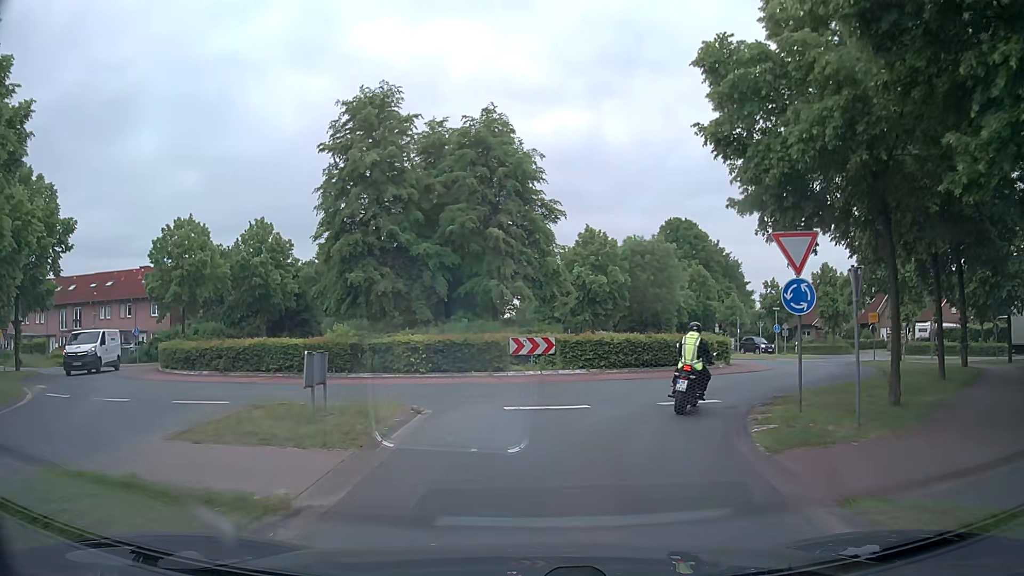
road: primary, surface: asphalt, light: Day
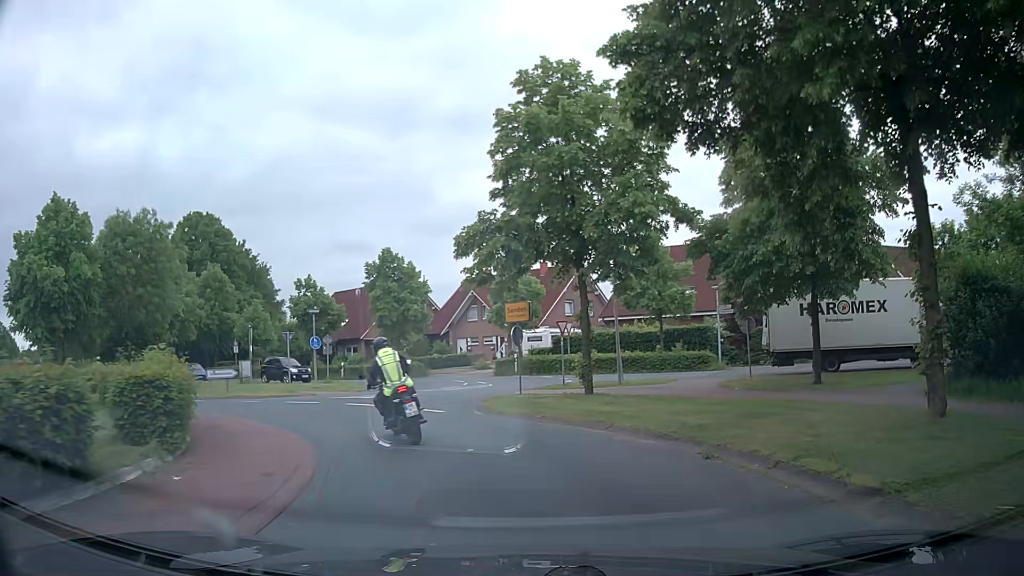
(+5.2, +19.5) m; +38°
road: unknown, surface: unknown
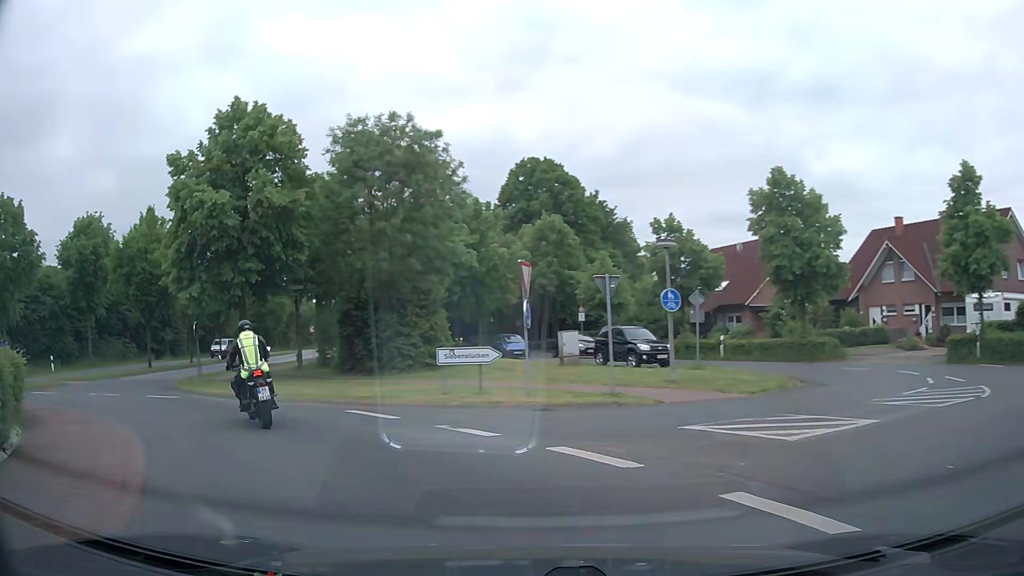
(-2.8, +14.8) m; -32°
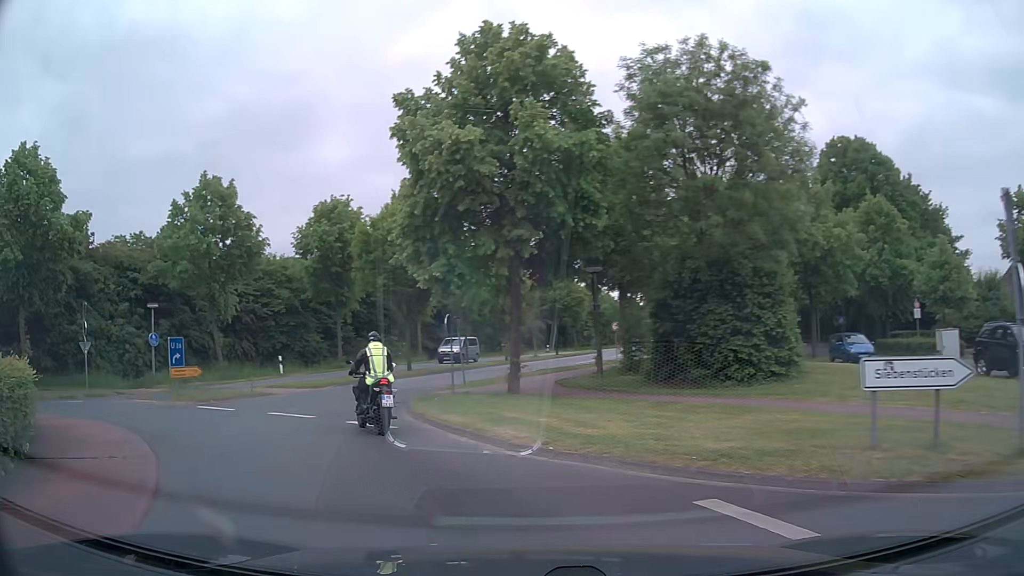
(-1.5, +7.3) m; -25°
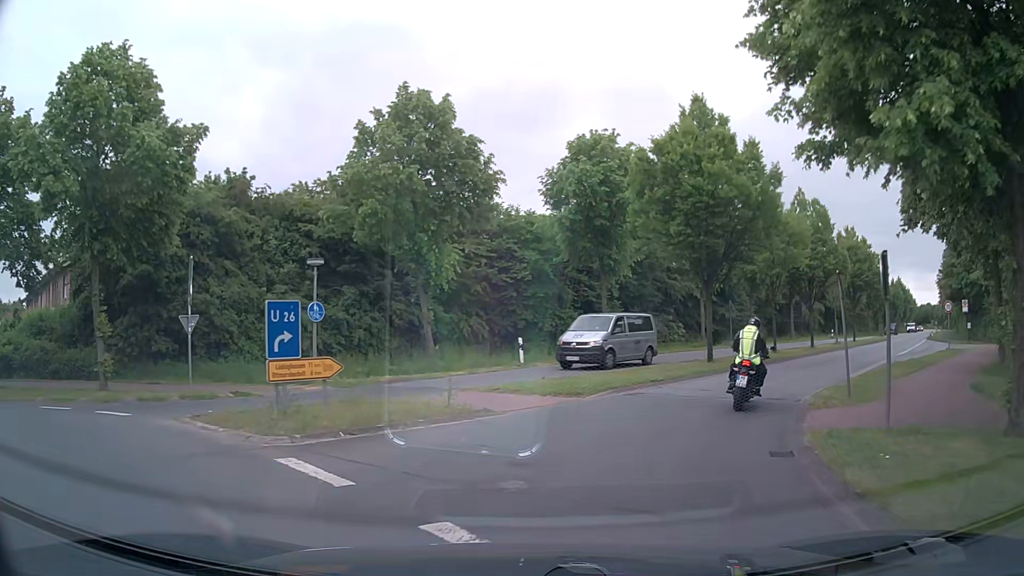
(-3.1, +10.9) m; -23°
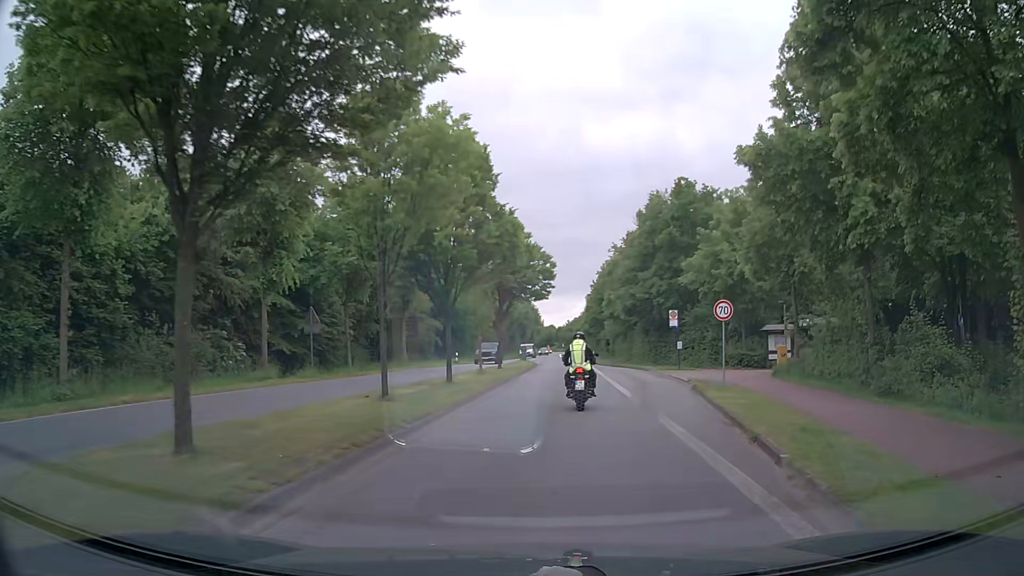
(+5.1, +16.8) m; +31°
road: primary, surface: asphalt
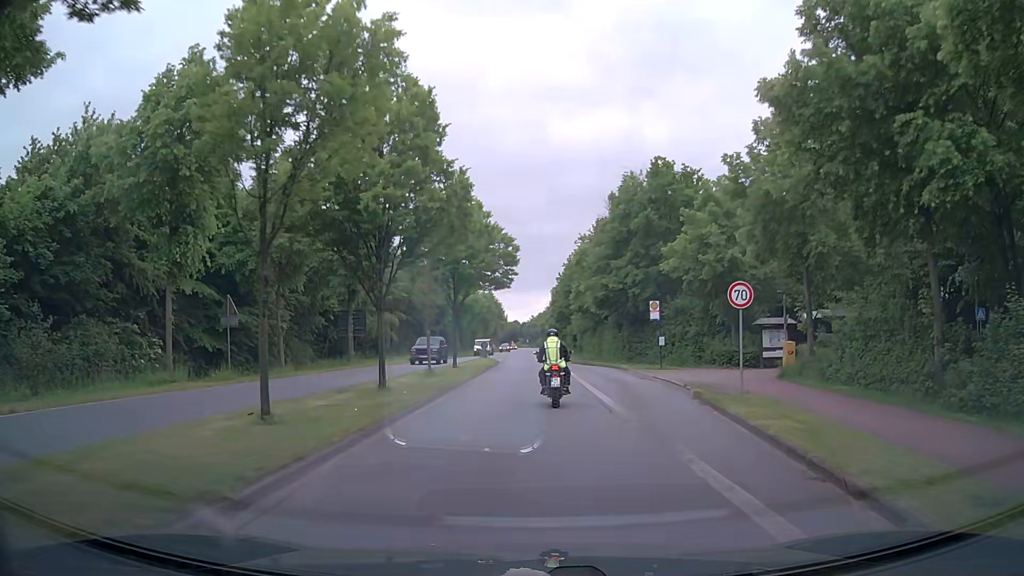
(+0.4, +5.3) m; +6°
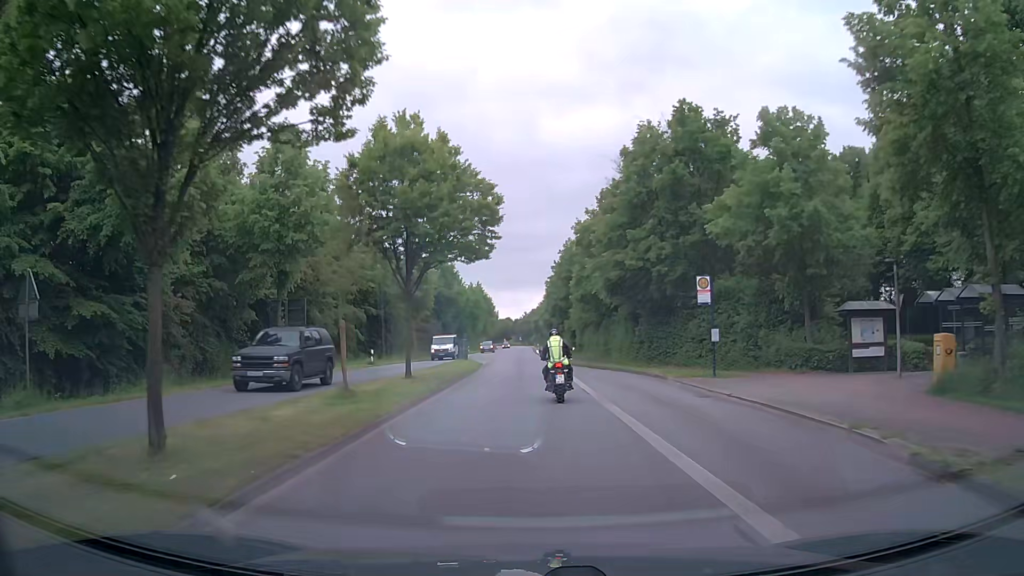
(+0.3, +11.6) m; +1°
(0, +10) (0, +20) (0, +30) (0, +40) (-1, +50) (-1, +60) (-1, +70) (-1, +80) (-1, +90) (-1, +100) m
